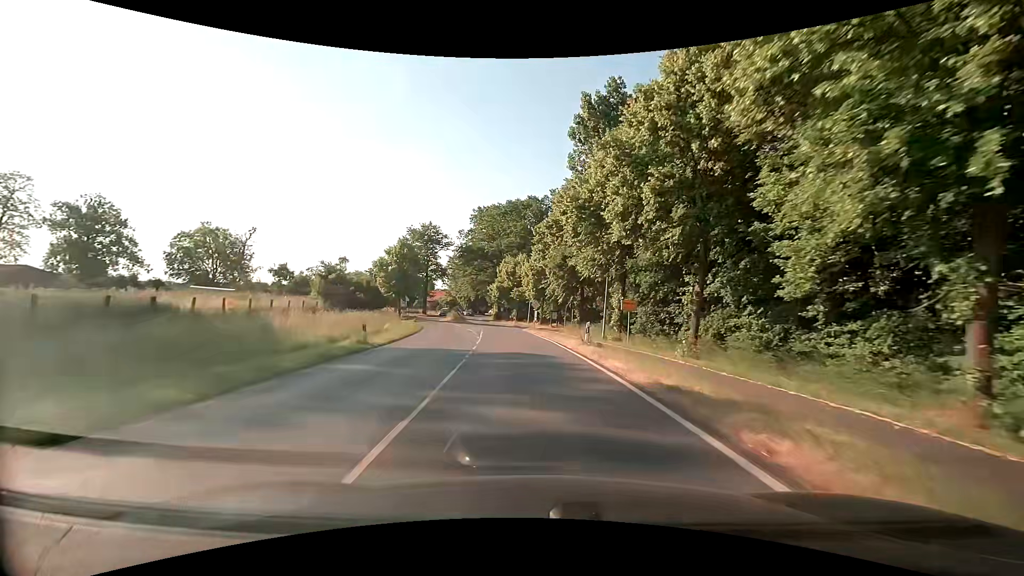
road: secondary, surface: asphalt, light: Day
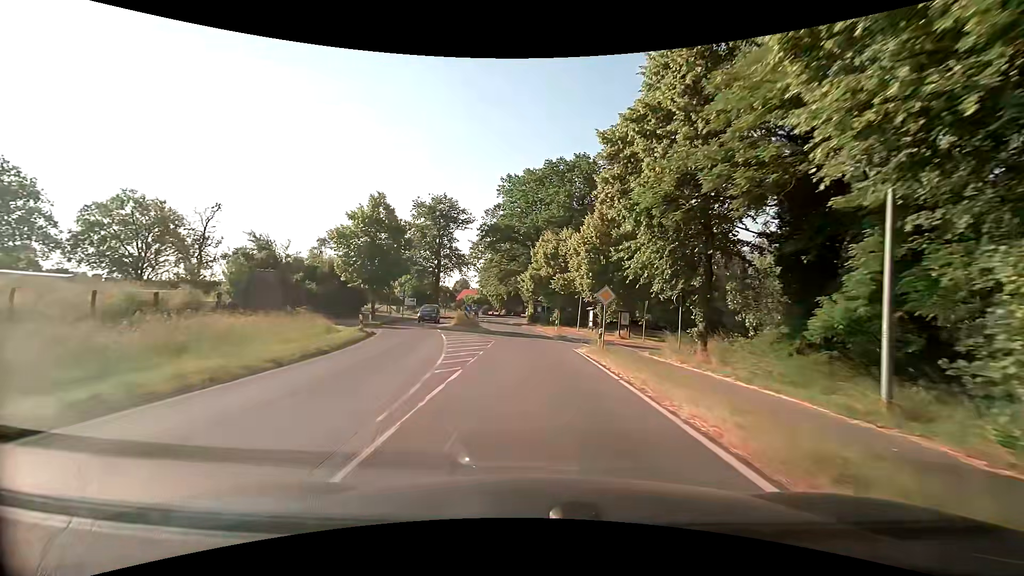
(-0.9, +24.7) m; -4°
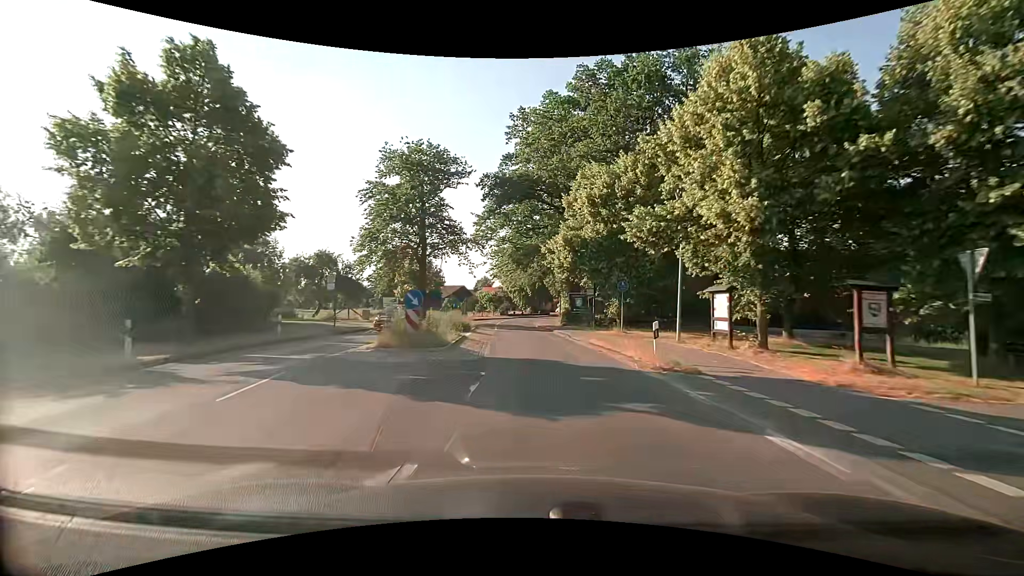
(-0.6, +24.4) m; -3°
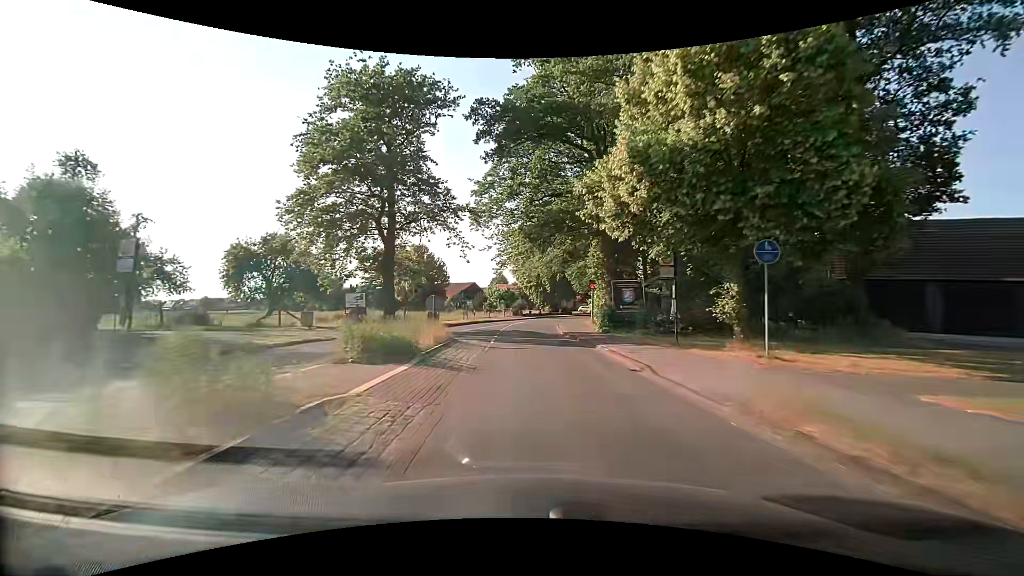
(-0.4, +16.0) m; -3°
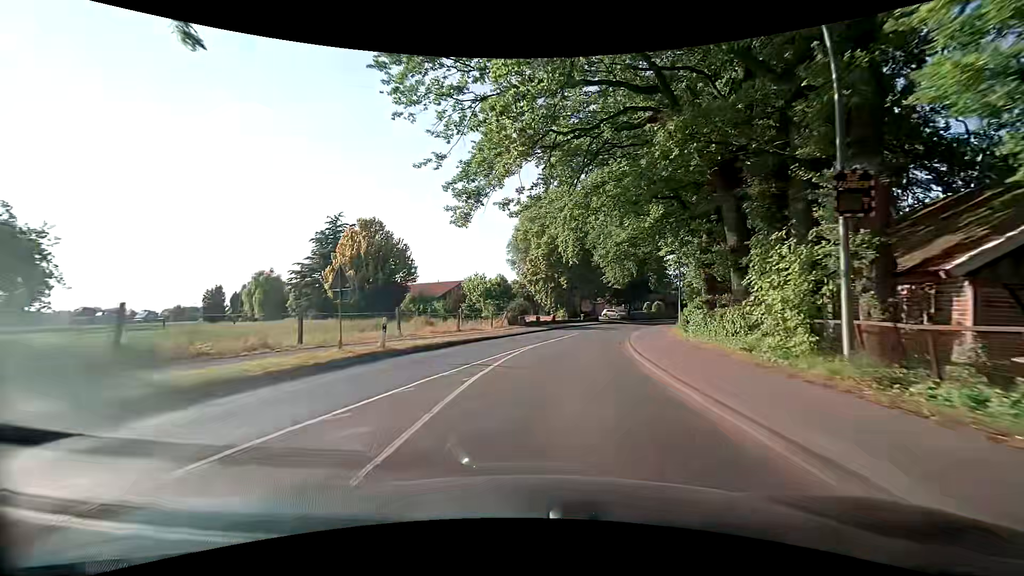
(-0.5, +30.7) m; -1°
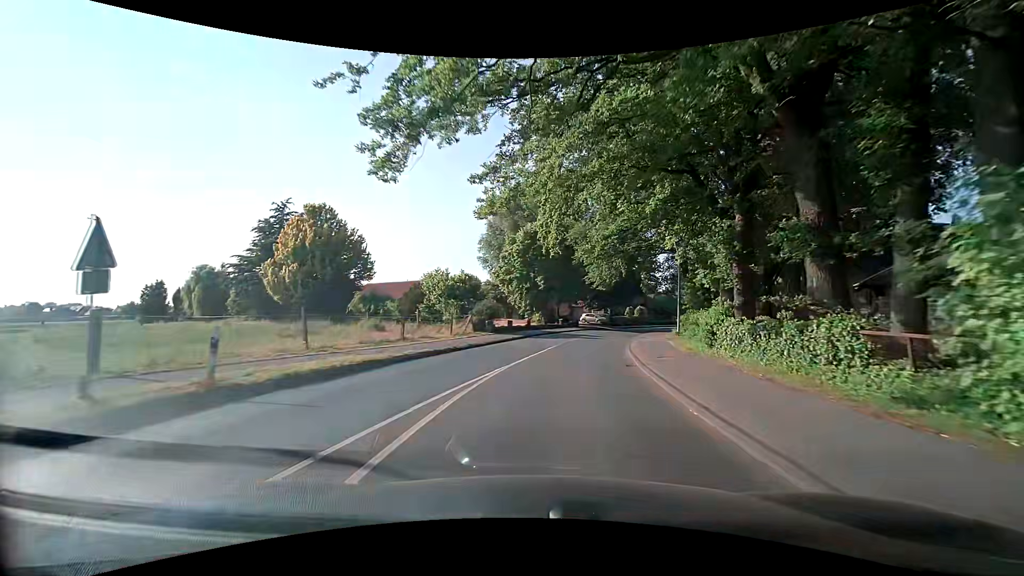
(+0.2, +7.4) m; +3°
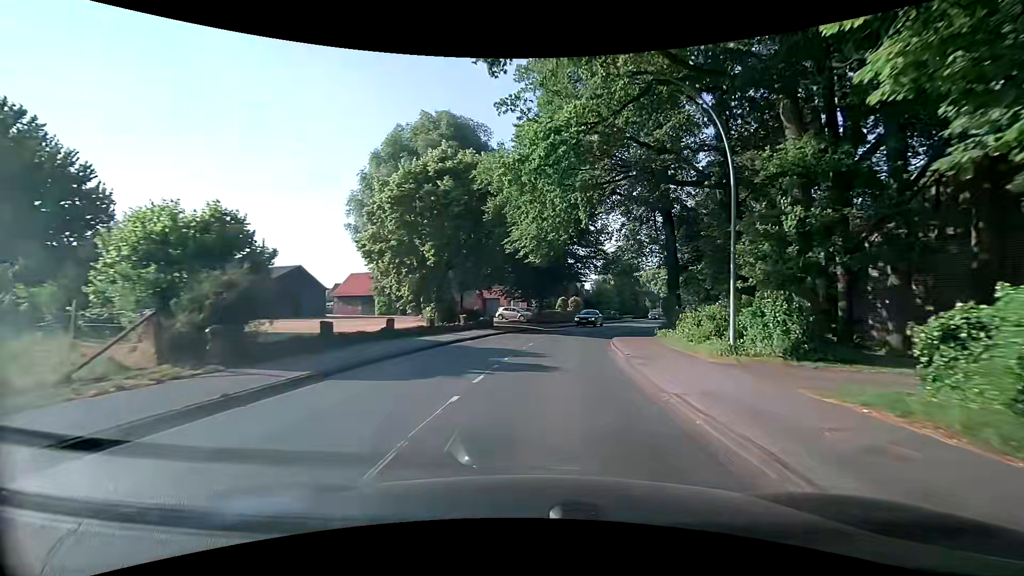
(+1.7, +22.1) m; +9°
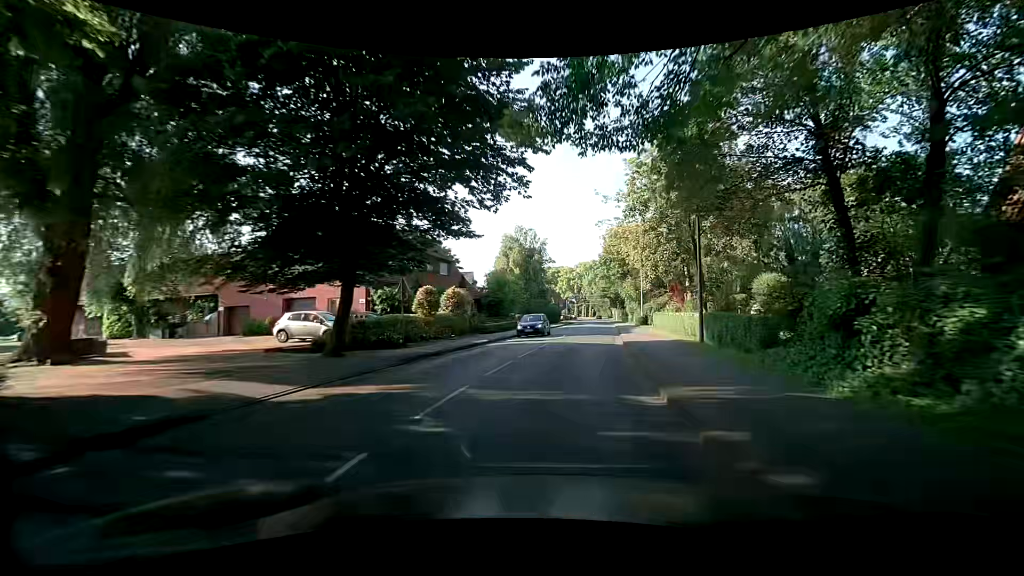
(+3.4, +30.1) m; +12°
(0, +10) (+2, +20) (+3, +30) (+5, +40) (+6, +50) (+8, +59) (+9, +69) (+10, +79) (+12, +89) (+13, +99) m
